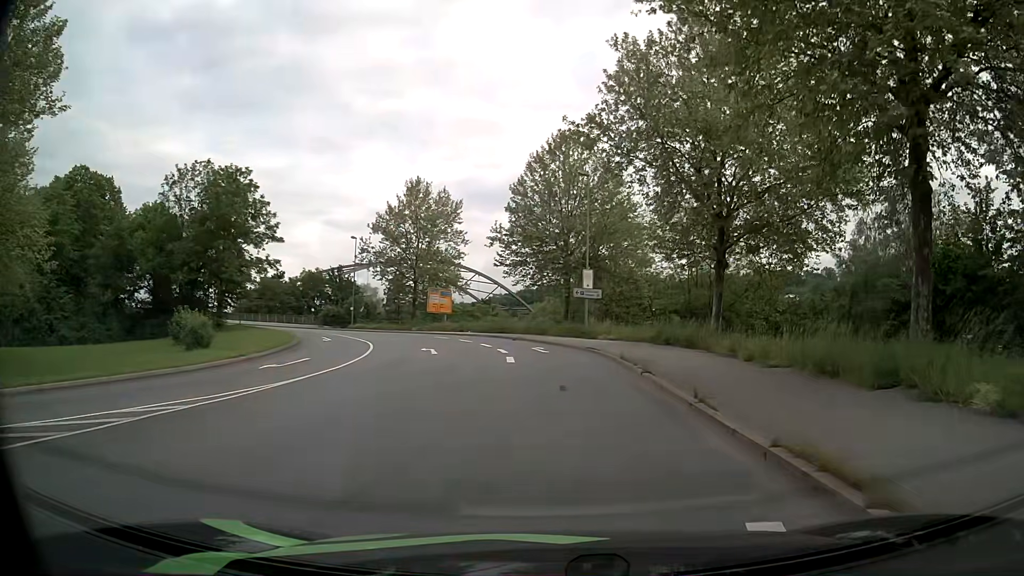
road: primary_link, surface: asphalt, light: Day
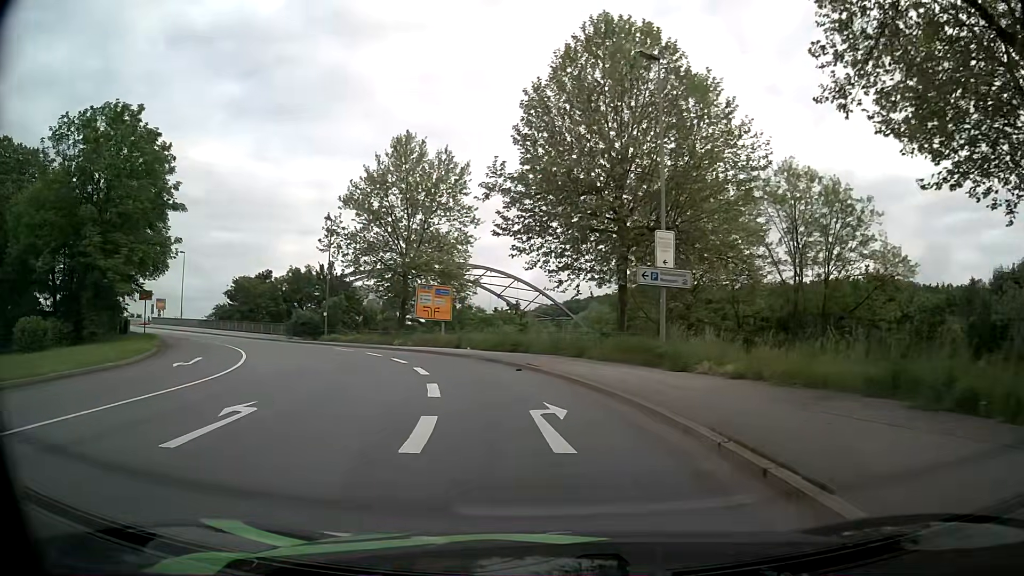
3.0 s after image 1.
(+0.5, +20.5) m; -3°
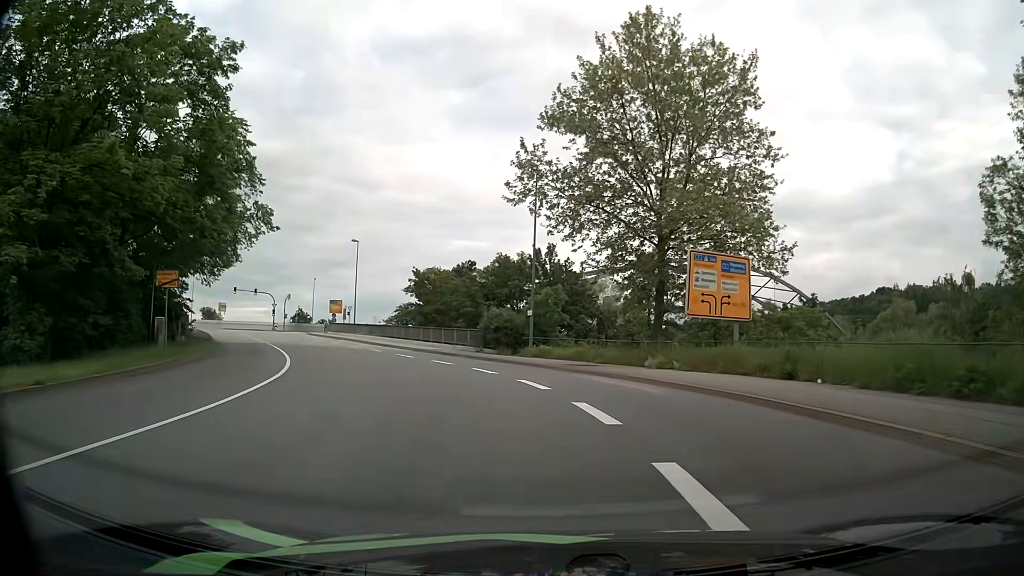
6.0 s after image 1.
(-4.5, +20.9) m; -20°
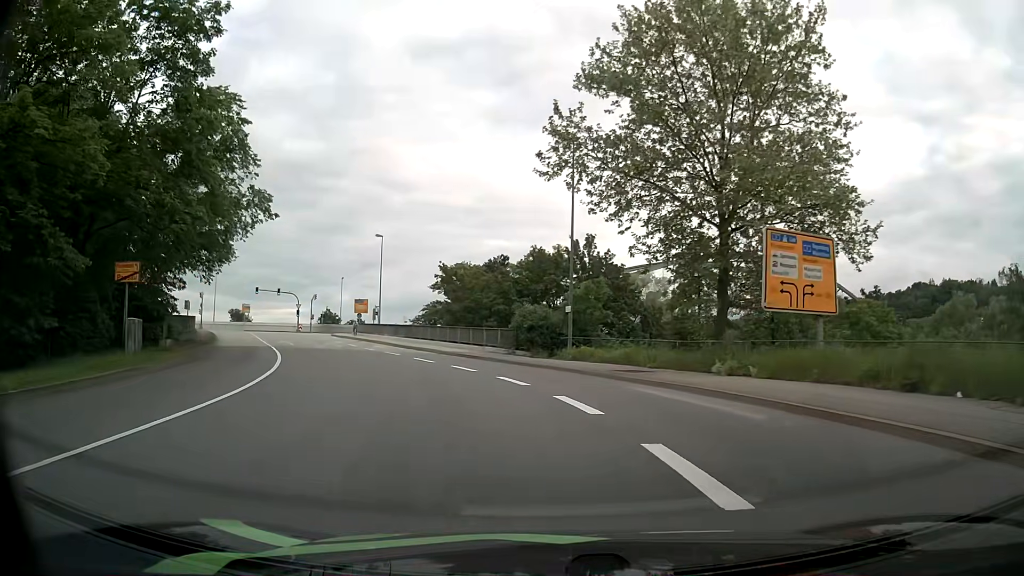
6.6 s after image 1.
(-0.1, +4.7) m; -3°
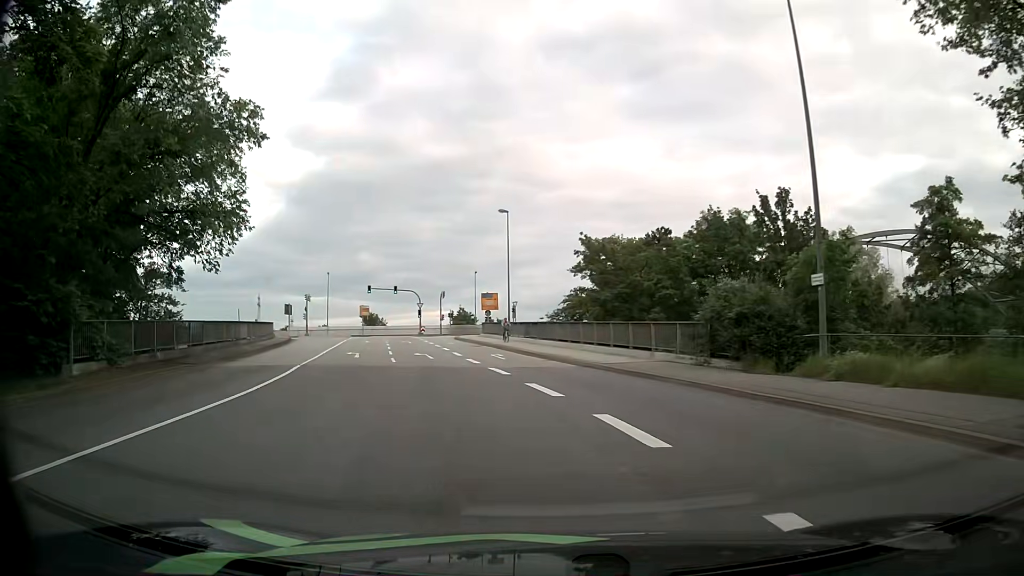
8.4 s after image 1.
(-1.4, +14.7) m; -12°
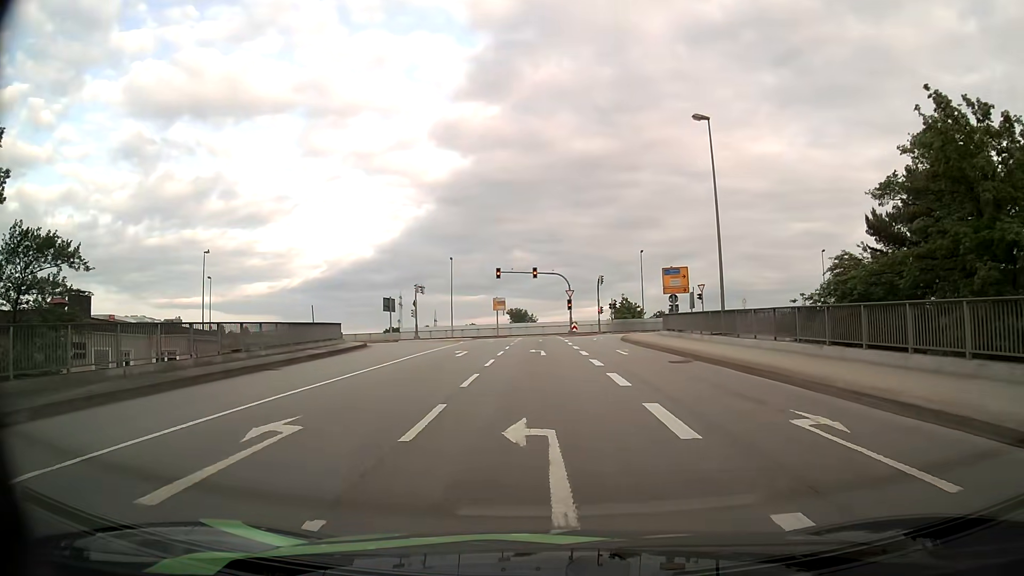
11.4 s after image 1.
(-3.5, +23.2) m; -13°
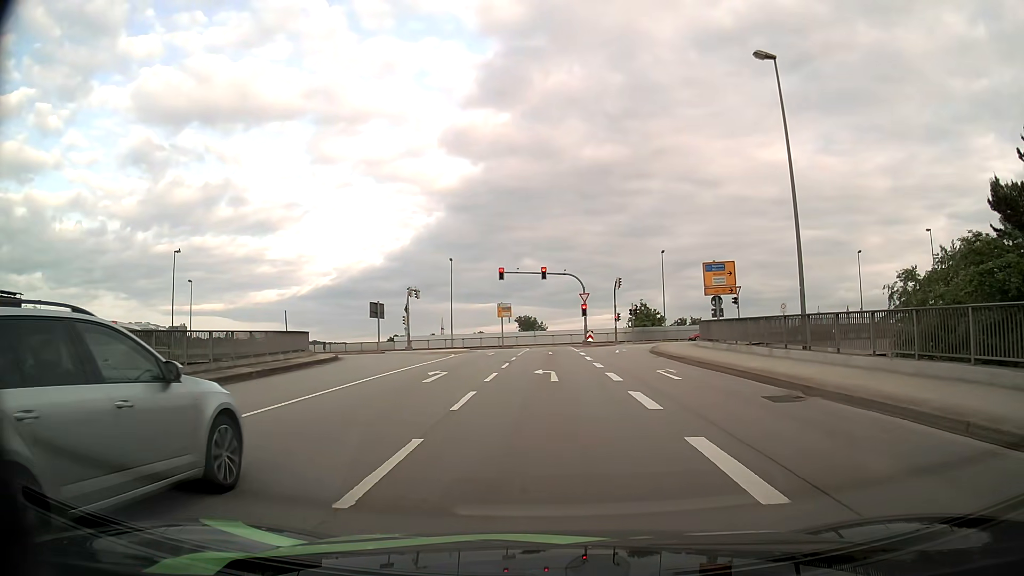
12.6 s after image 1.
(-0.1, +8.5) m; -1°
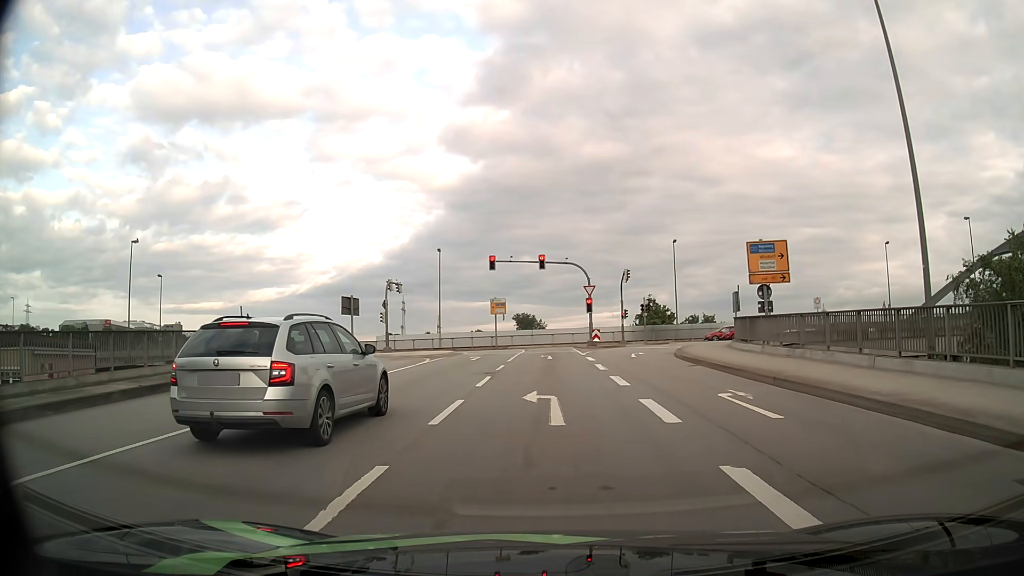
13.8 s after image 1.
(-0.1, +7.6) m; 0°
